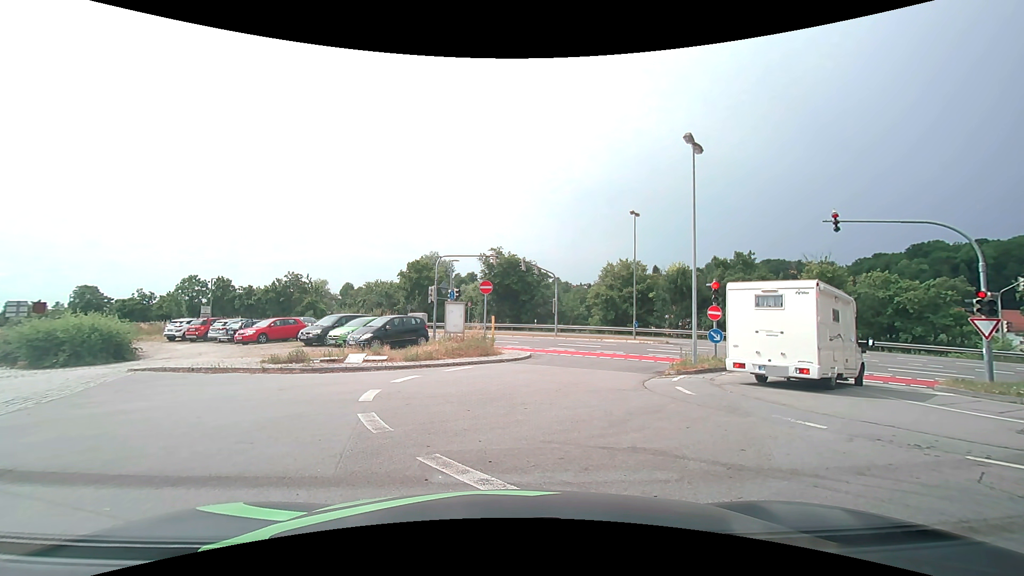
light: Day
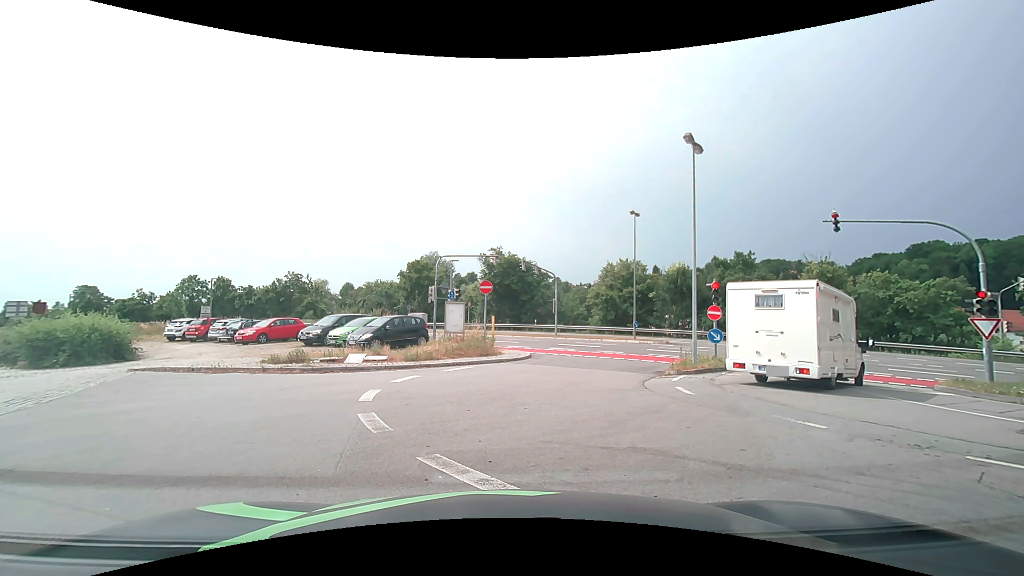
(0.0, 0.0) m; 0°
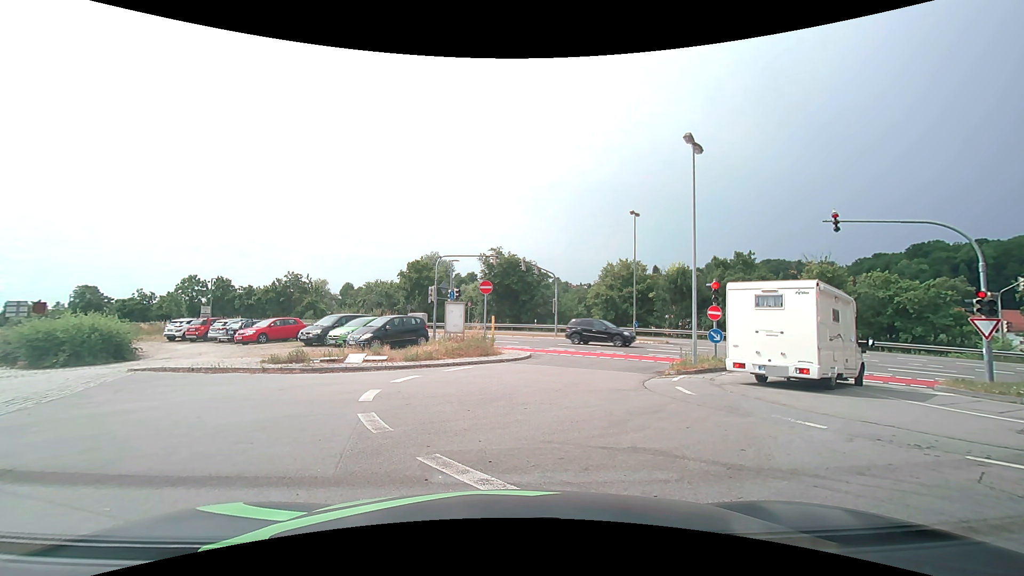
(0.0, 0.0) m; 0°
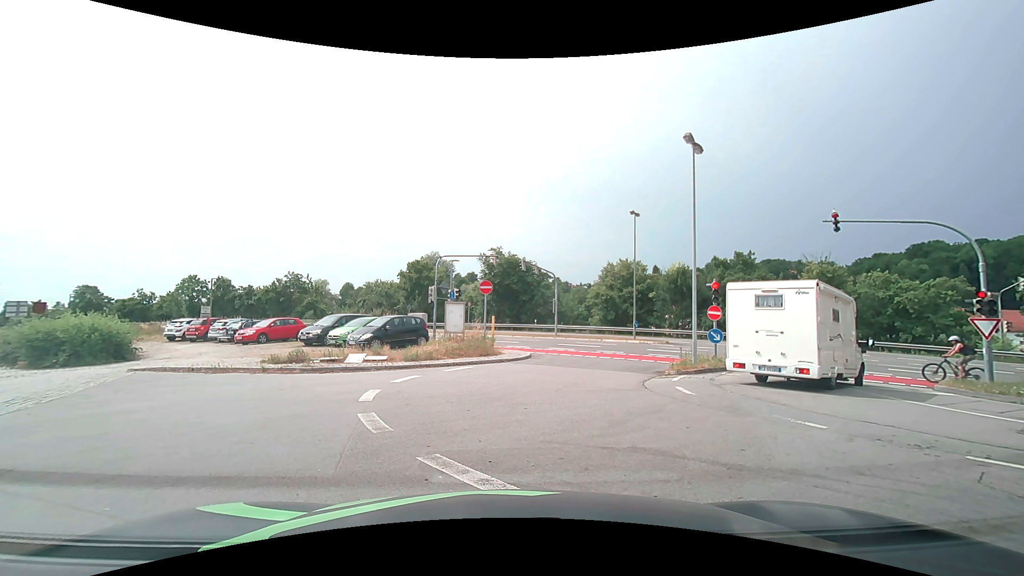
(0.0, 0.0) m; 0°
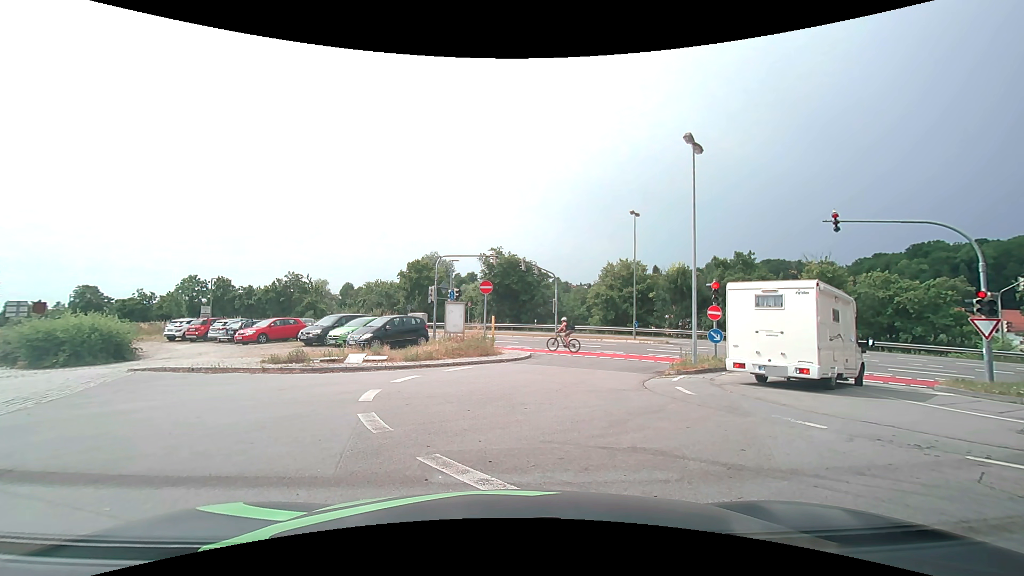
(0.0, 0.0) m; 0°
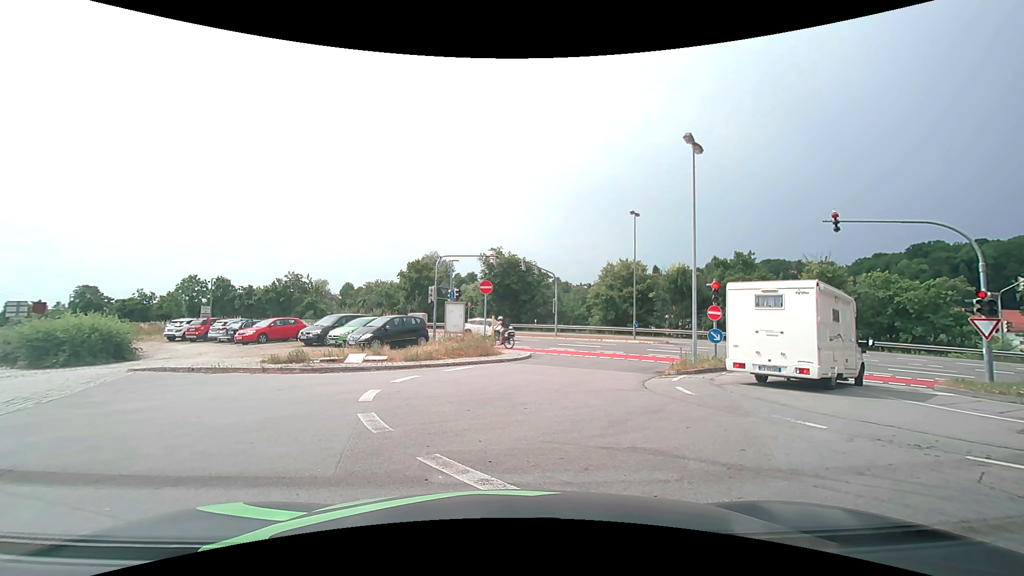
(0.0, 0.0) m; 0°
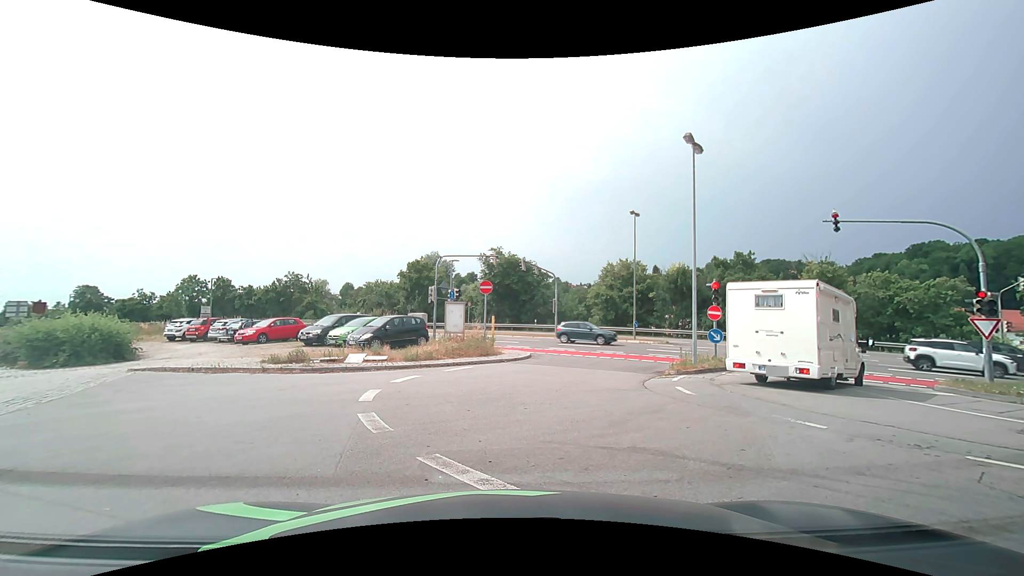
(0.0, 0.0) m; 0°
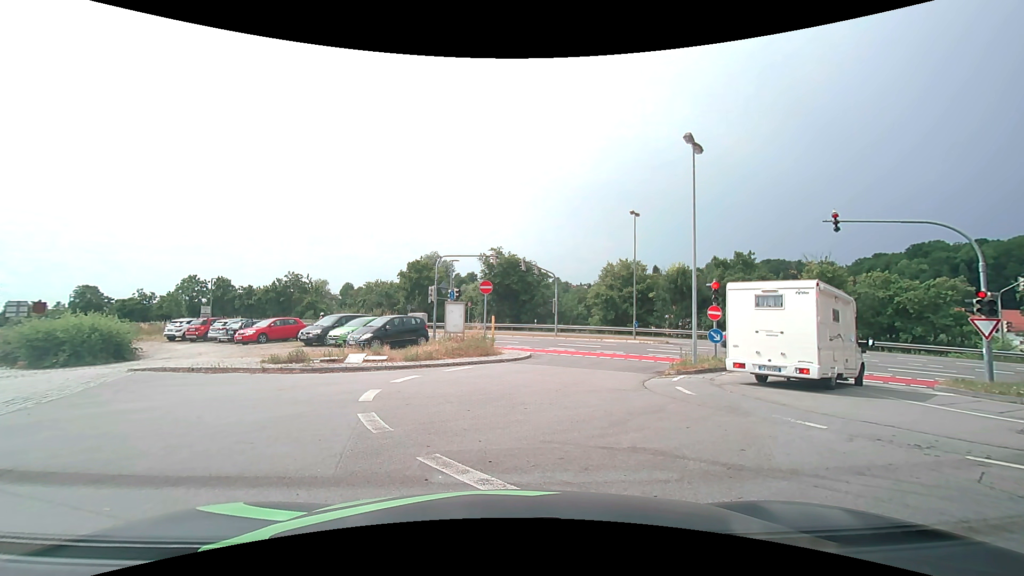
(0.0, 0.0) m; 0°
